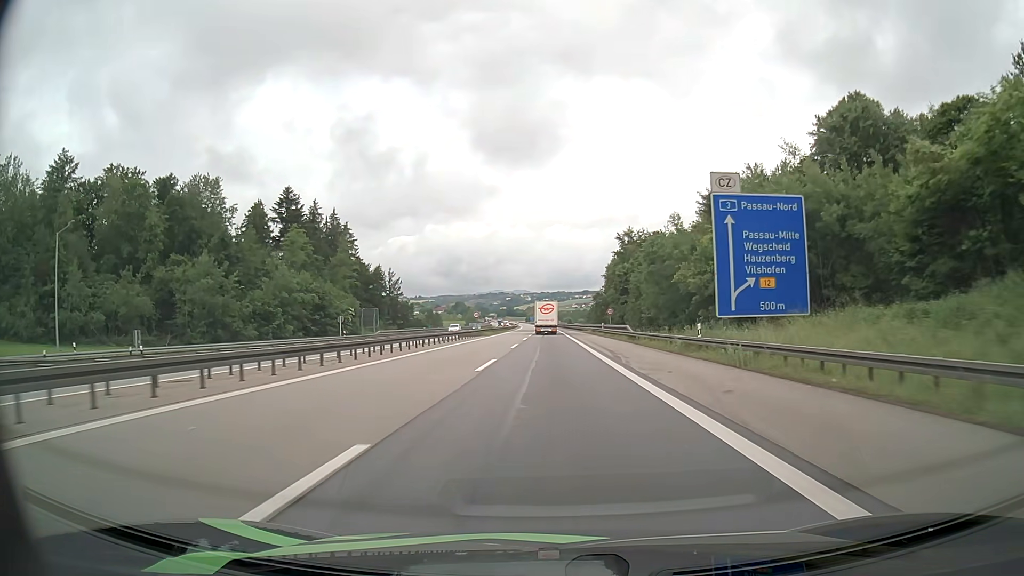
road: motorway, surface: asphalt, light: Day
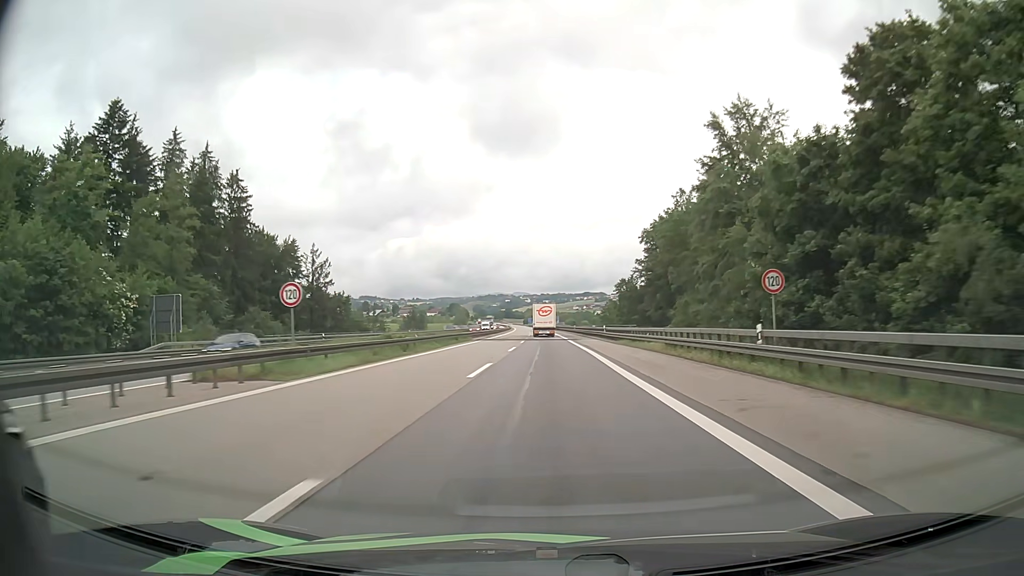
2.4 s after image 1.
(0.0, +55.7) m; 0°
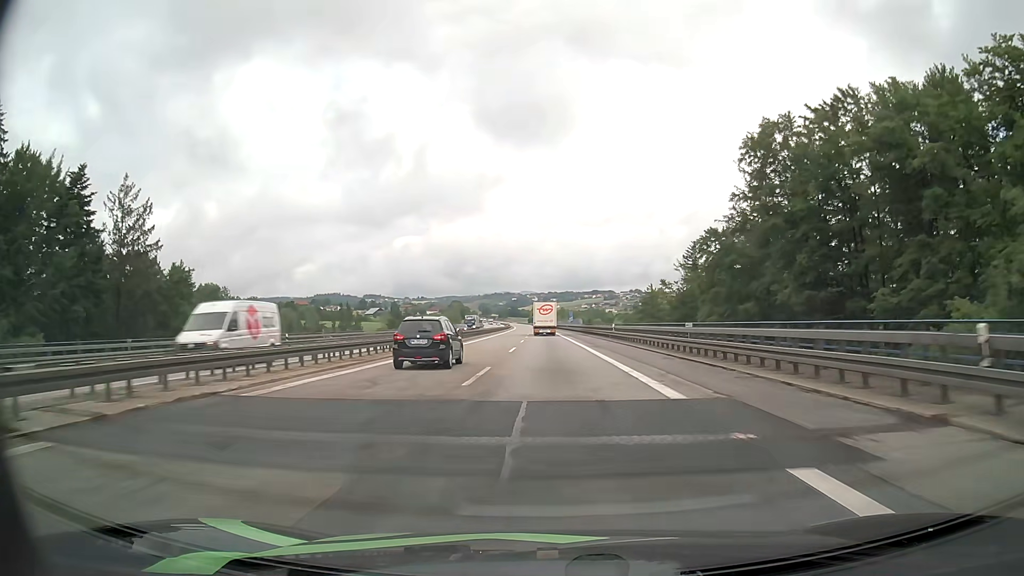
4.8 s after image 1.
(-0.3, +56.6) m; 0°
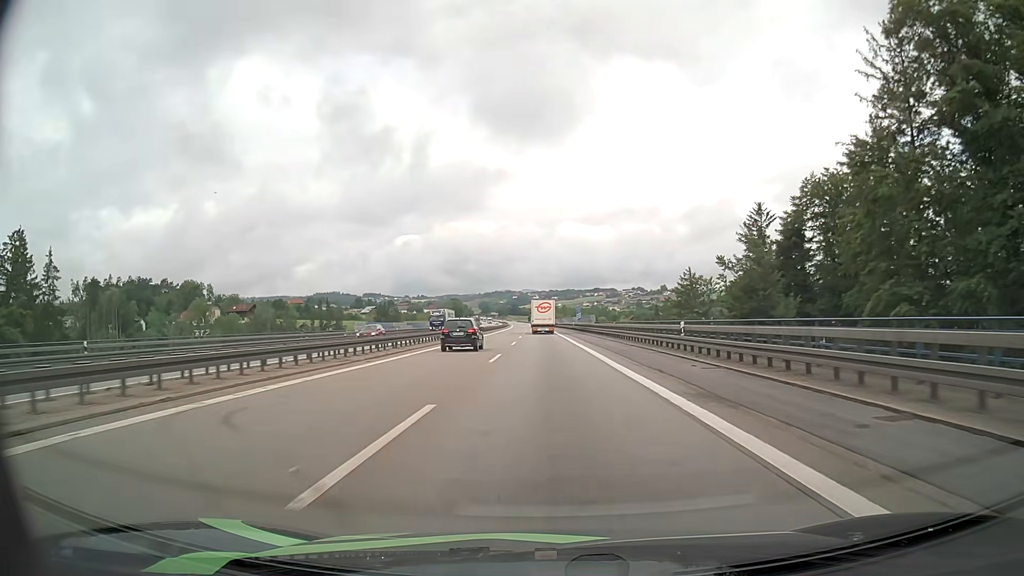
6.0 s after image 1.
(-0.1, +28.0) m; 0°
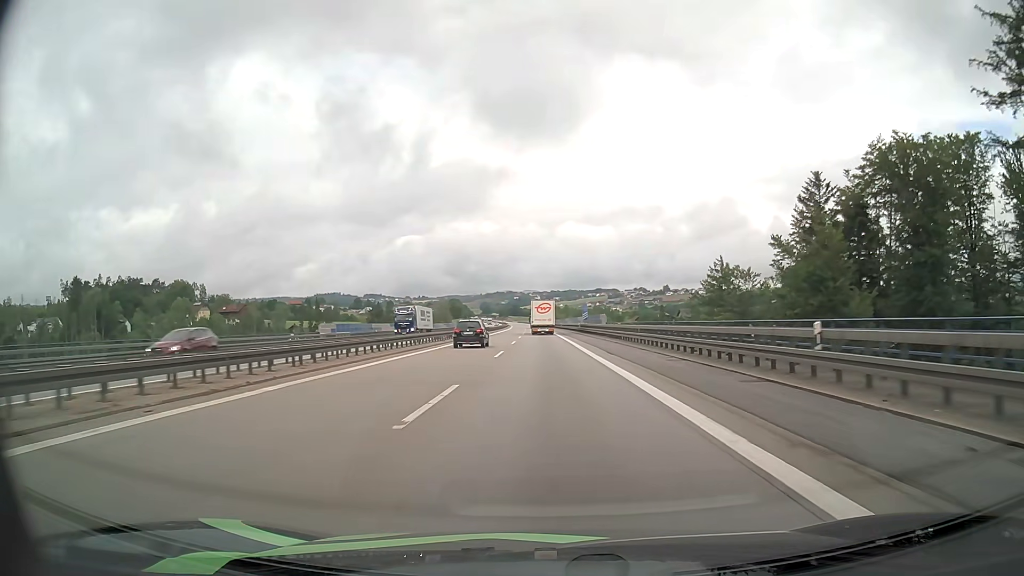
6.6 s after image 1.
(0.0, +13.9) m; 0°
